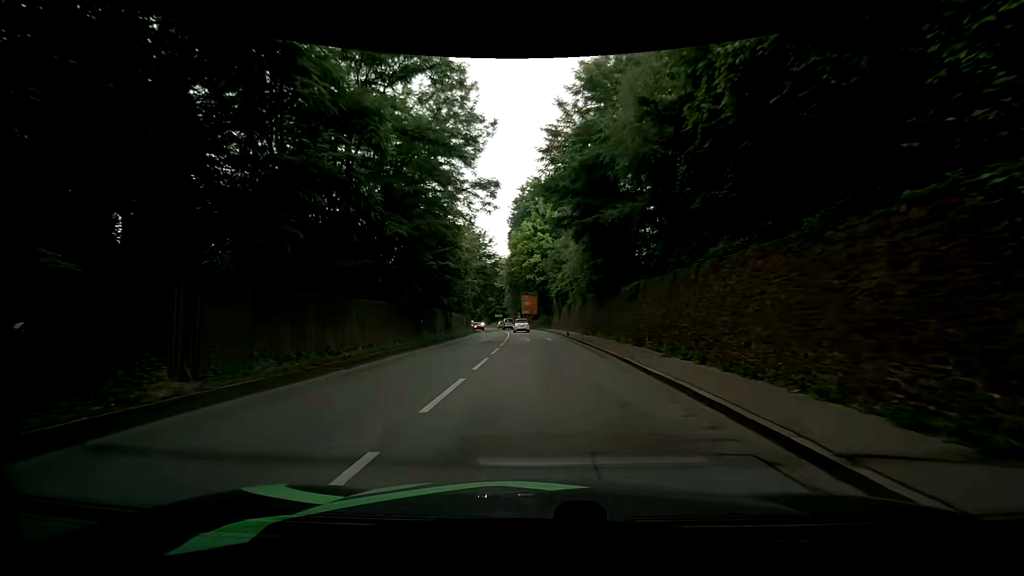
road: primary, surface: asphalt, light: Day
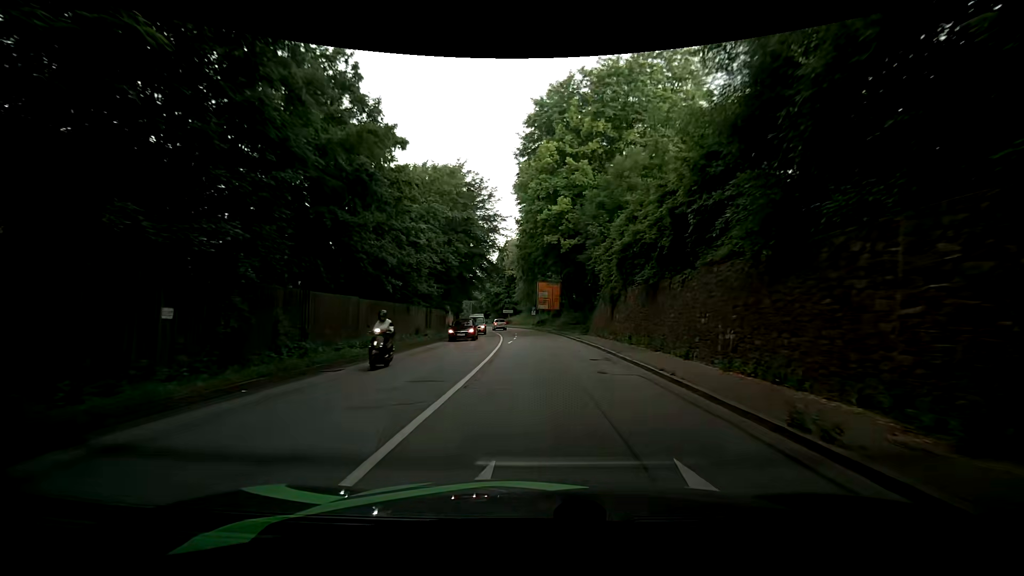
(-0.5, +31.3) m; -1°
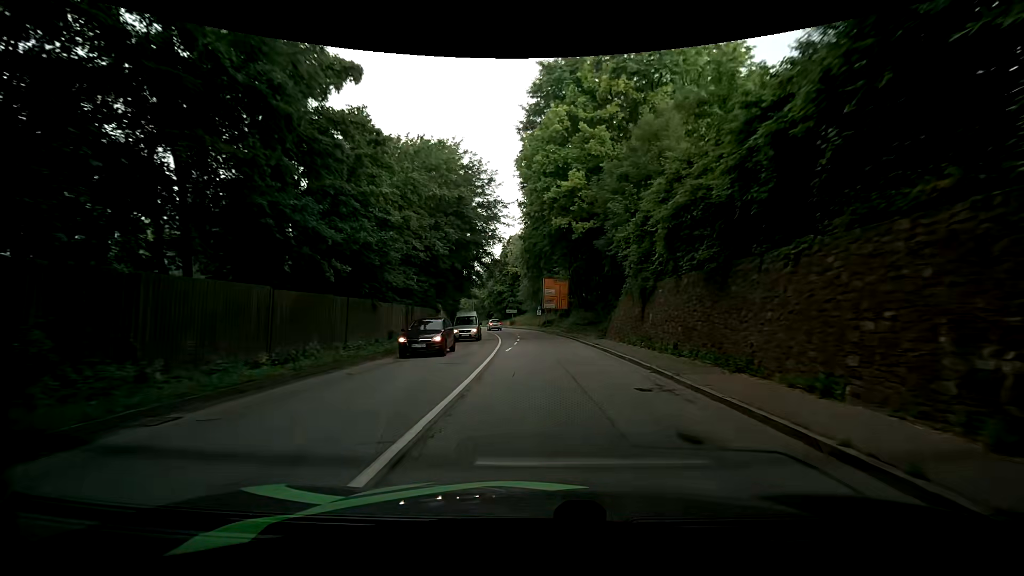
(0.0, +6.7) m; -1°
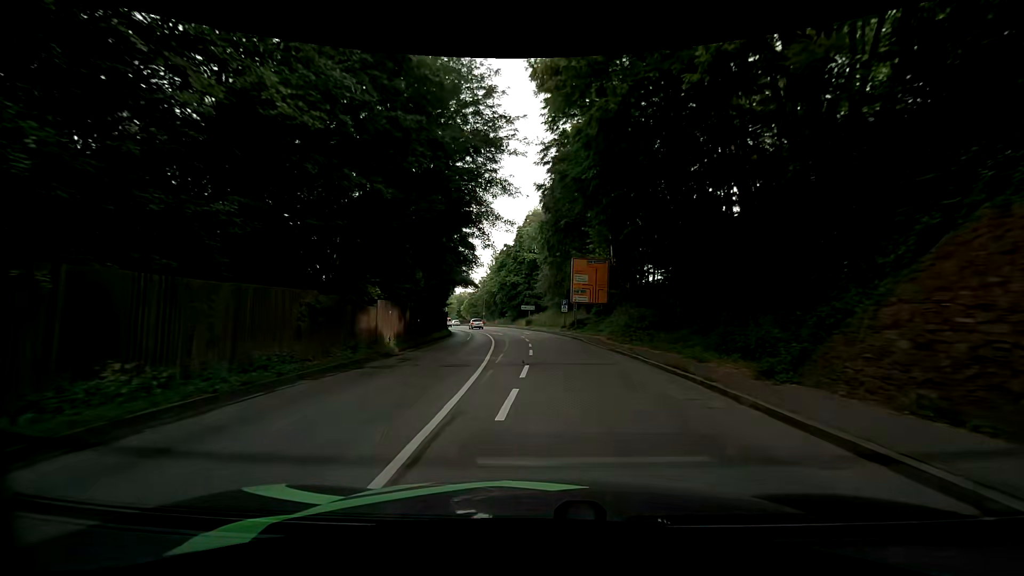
(-0.3, +20.3) m; -2°
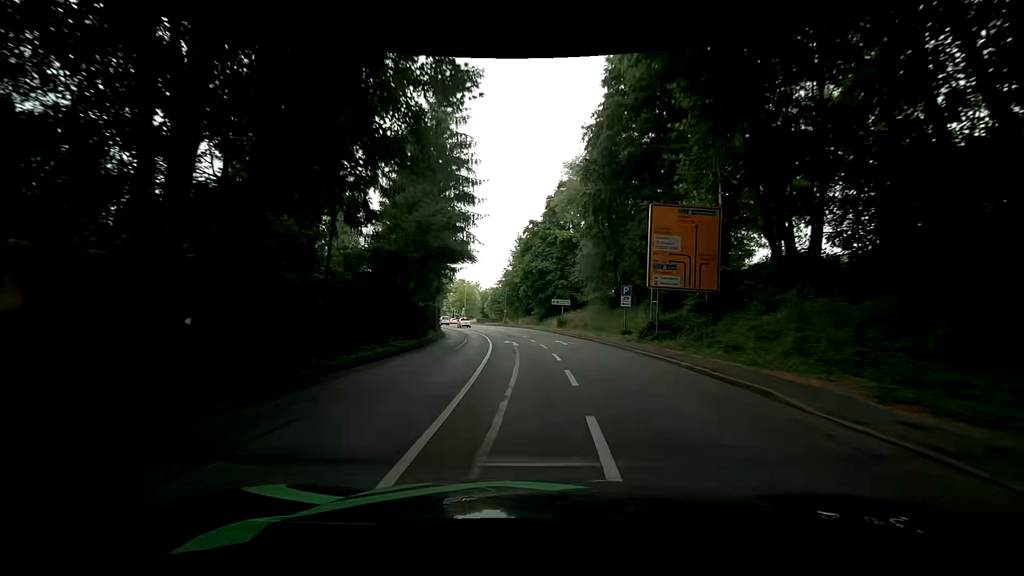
(-0.7, +20.6) m; -3°
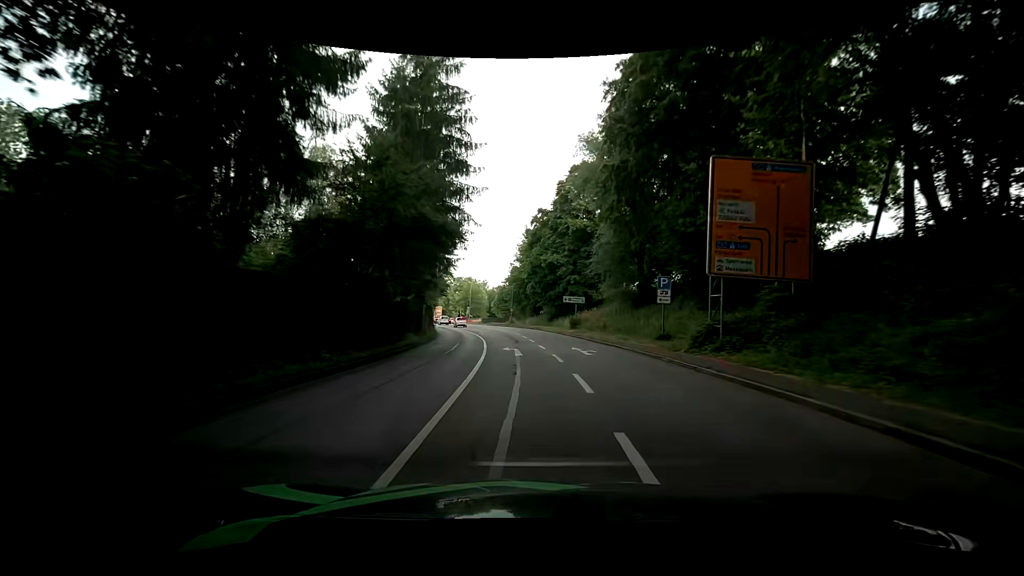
(-0.1, +7.0) m; -1°
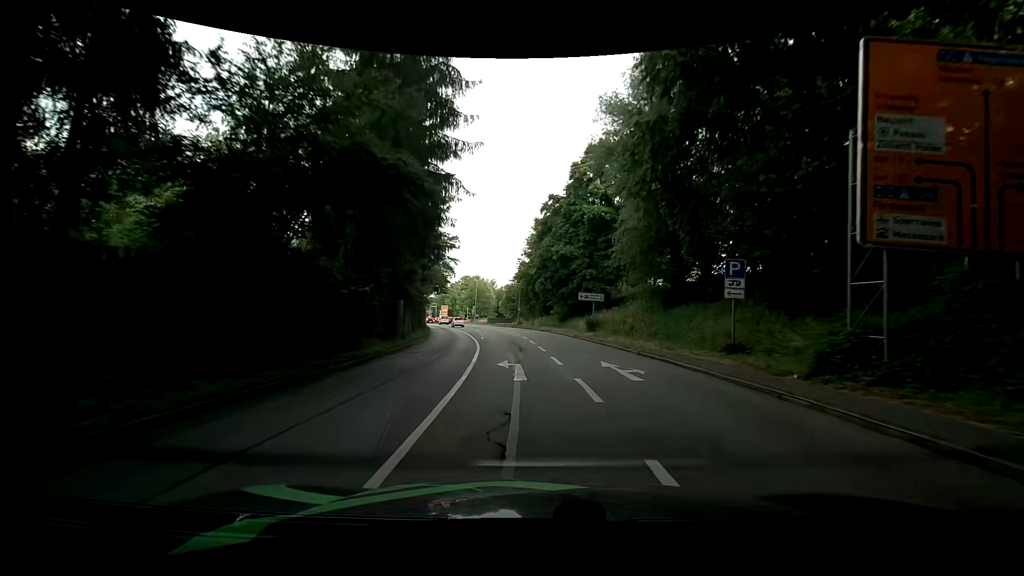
(-0.1, +7.1) m; -1°
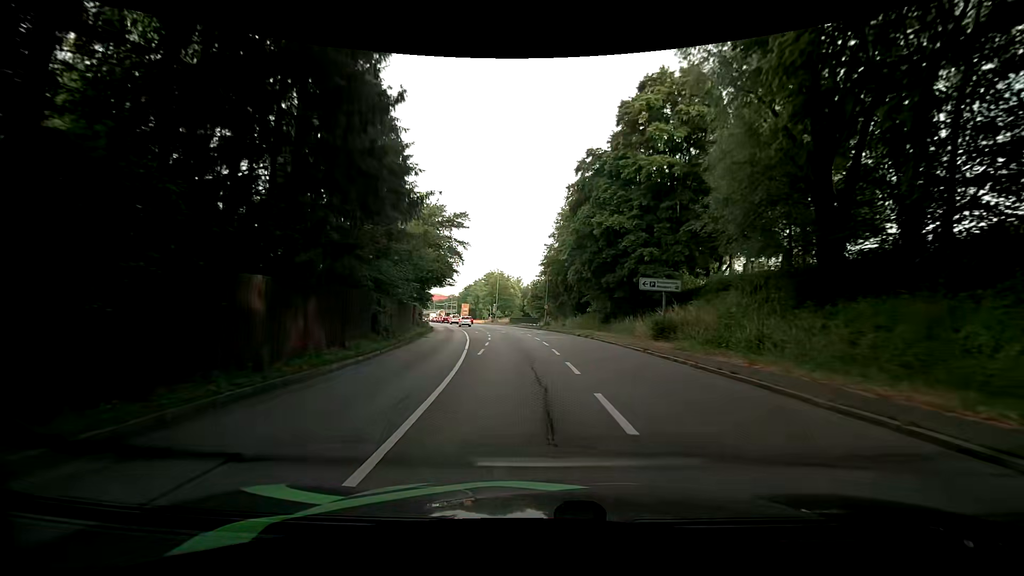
(-0.4, +14.3) m; -3°
(0, +10) (0, +20) (-1, +30) (-2, +40) (-3, +50) (-5, +60) (-6, +70) (-8, +79) (-11, +89) (-13, +99) m
